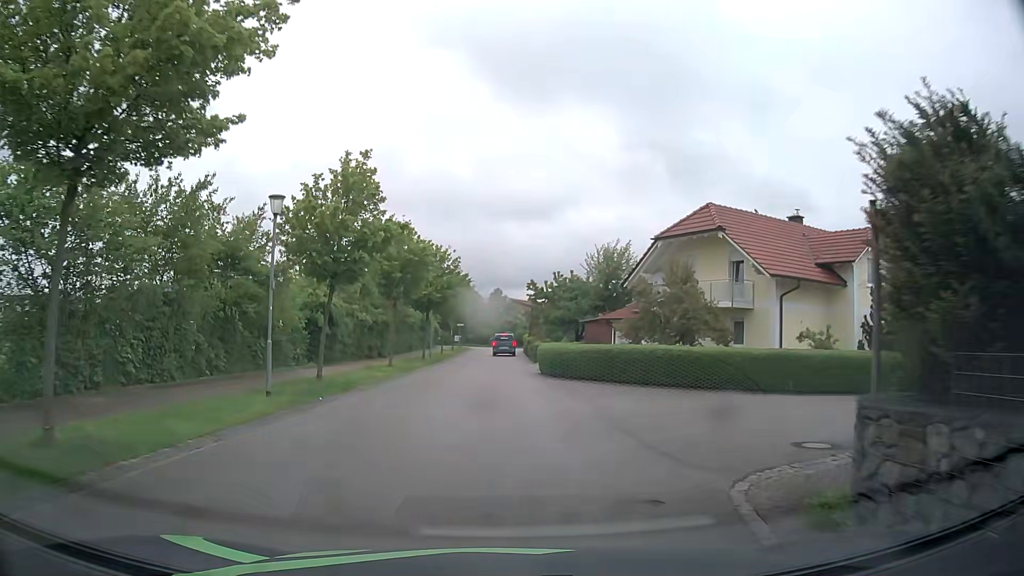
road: residential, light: Day
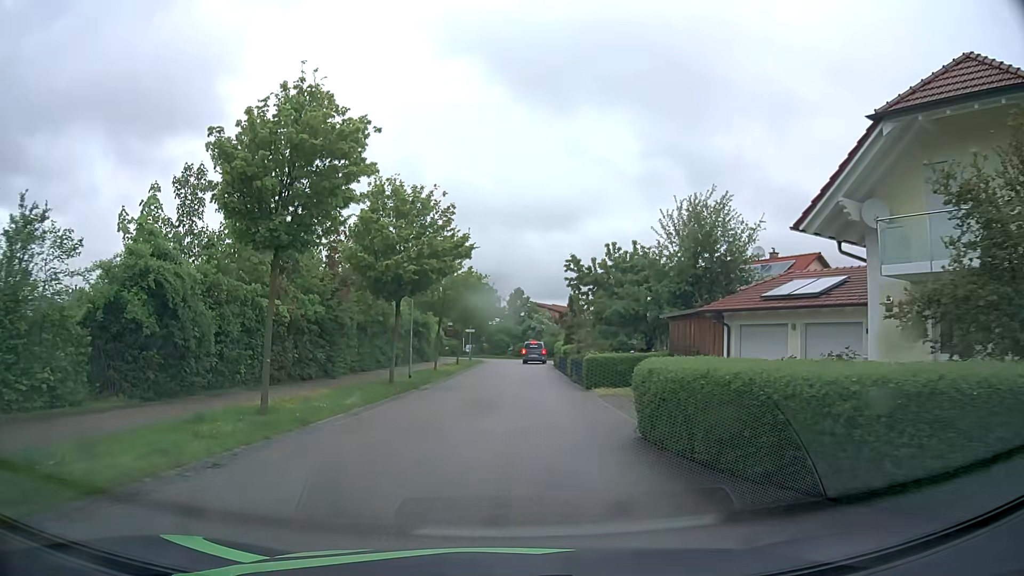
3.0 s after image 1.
(0.0, +18.6) m; -1°
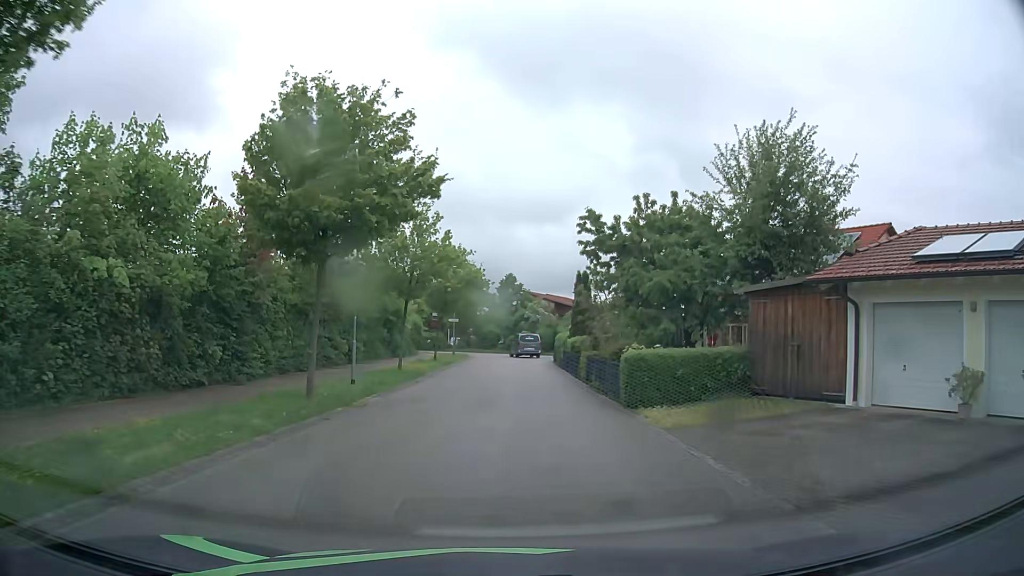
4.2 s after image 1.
(0.0, +9.7) m; +1°
